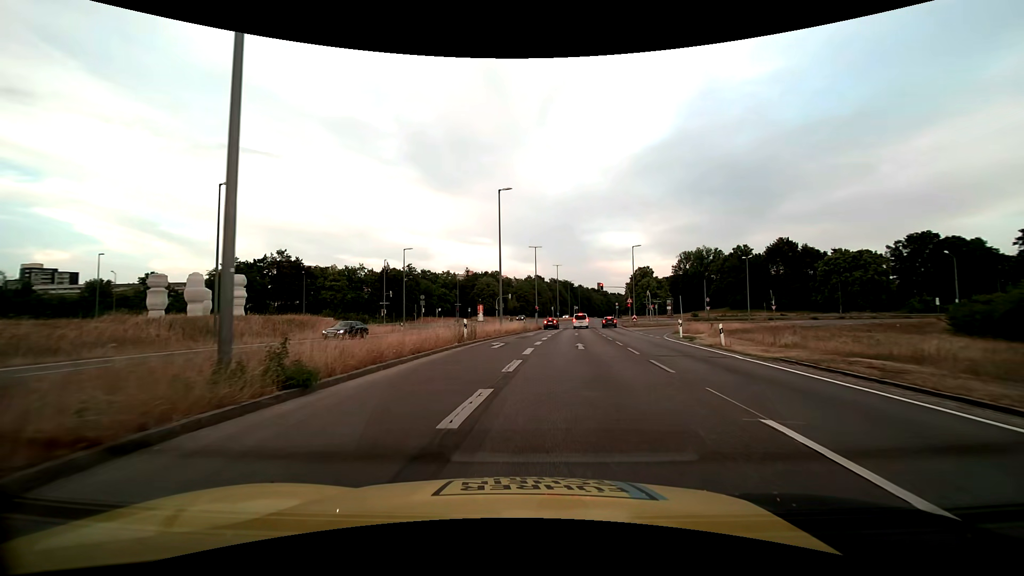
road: trunk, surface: asphalt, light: Day
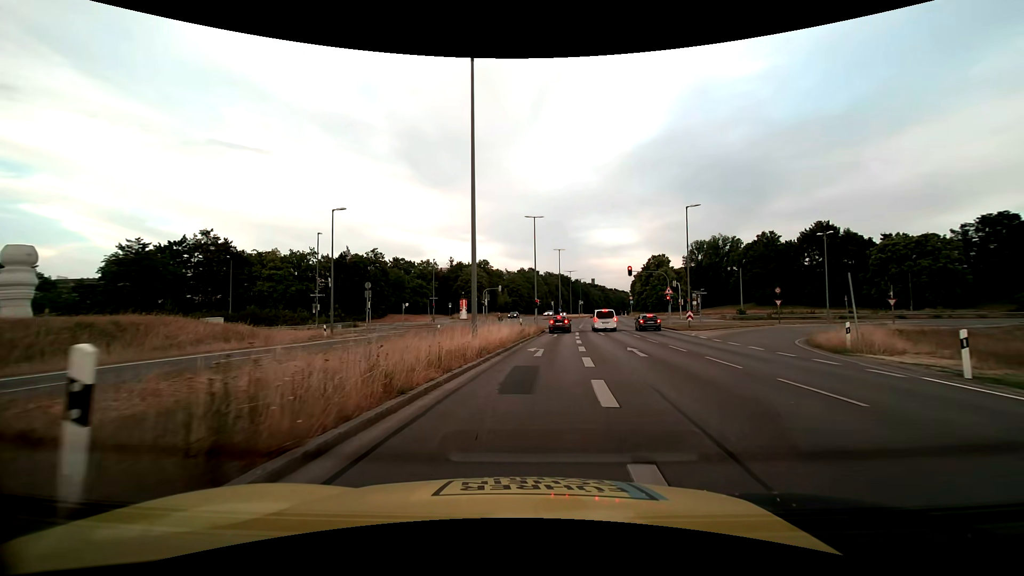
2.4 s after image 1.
(-0.3, +21.9) m; 0°
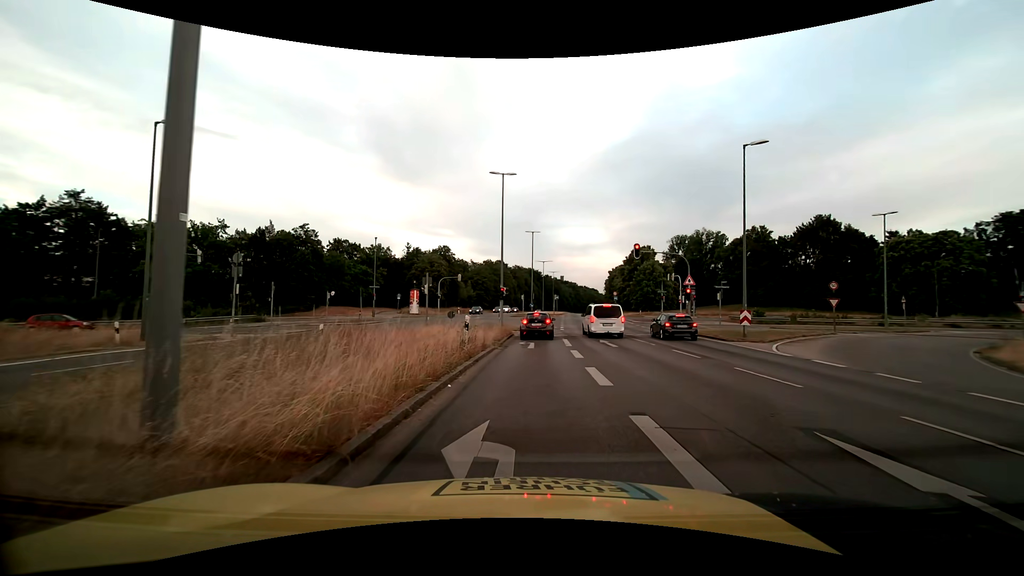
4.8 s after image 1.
(+0.5, +15.7) m; +4°
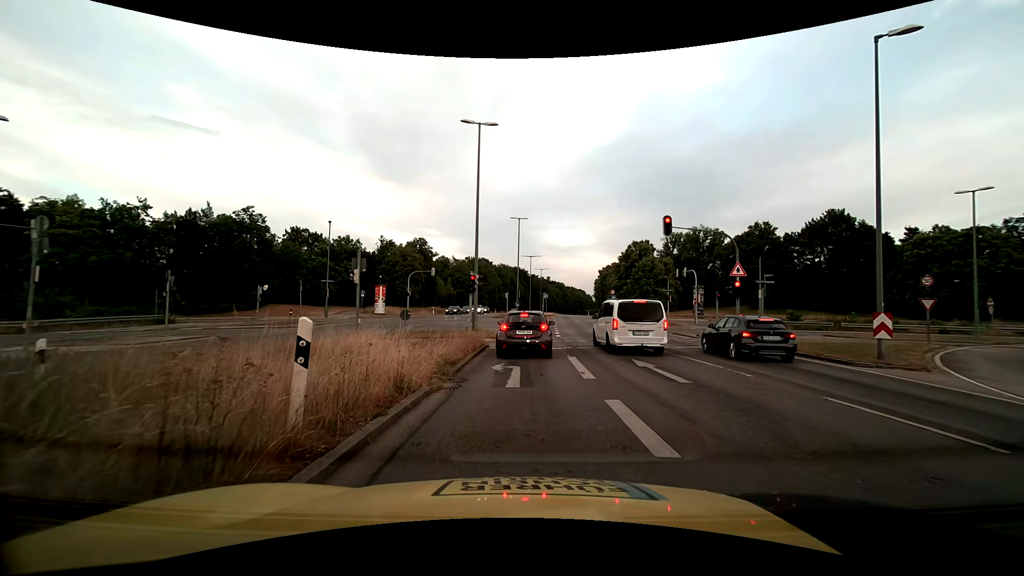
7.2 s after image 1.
(+0.1, +10.7) m; +1°
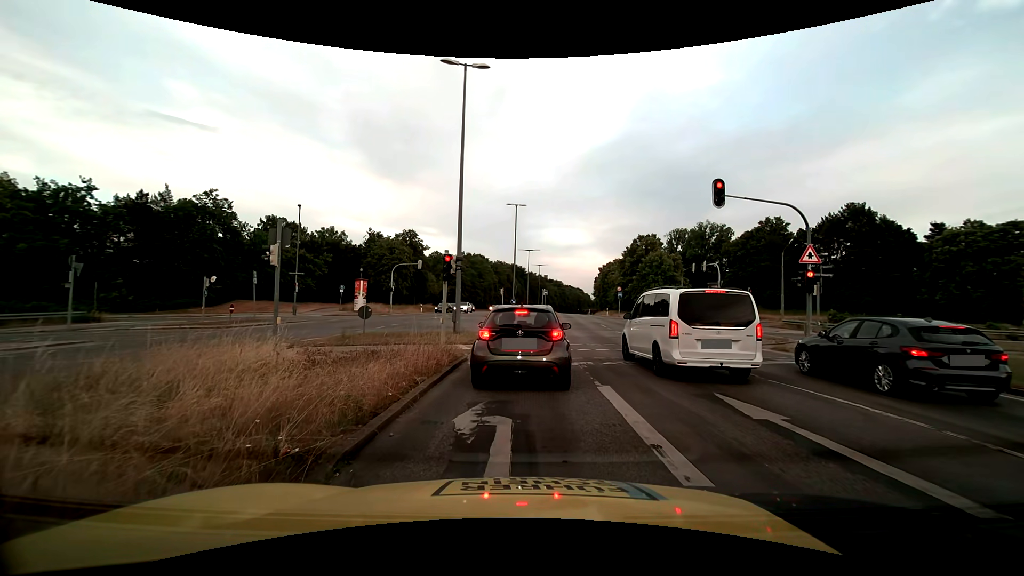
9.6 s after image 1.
(+0.1, +6.6) m; 0°
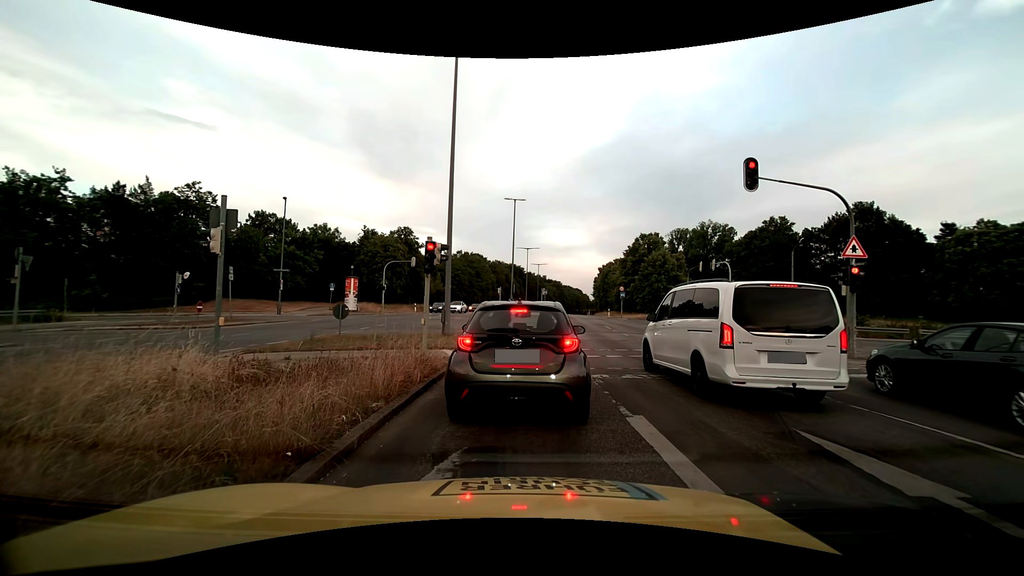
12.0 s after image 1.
(0.0, +2.6) m; +1°
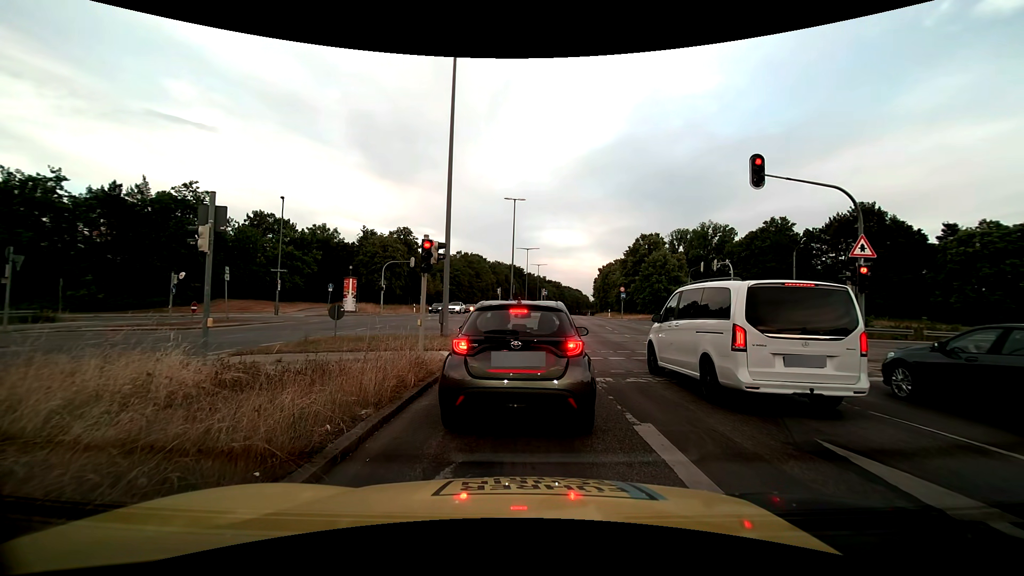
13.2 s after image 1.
(0.0, +0.4) m; 0°
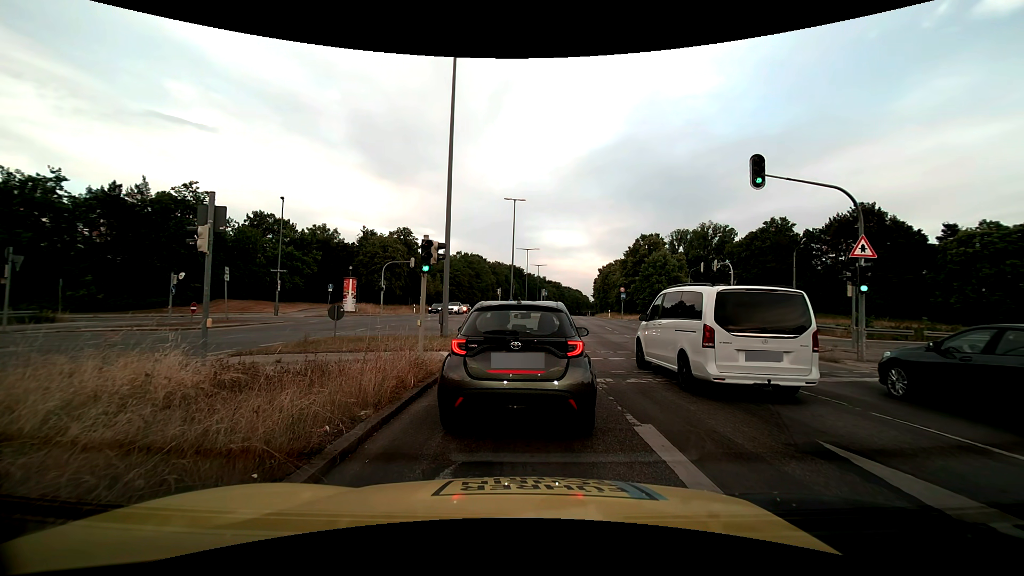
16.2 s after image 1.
(0.0, +0.1) m; 0°
(0, +10) (0, +20) (-2, +30) (-7, +38) (-16, +42) (-26, +41) (-35, +37) (-44, +32) (-53, +27) (-61, +22) m
